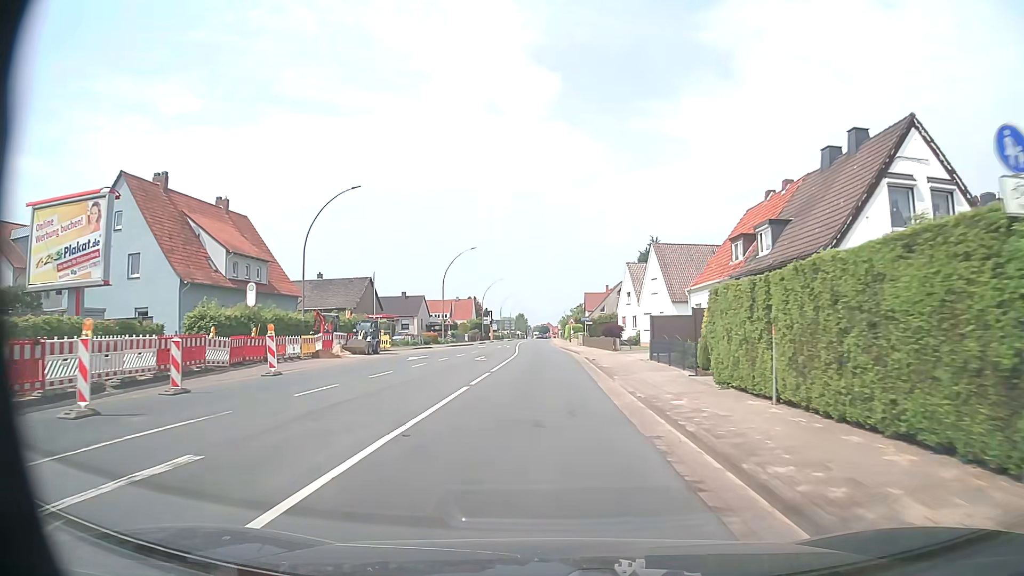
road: primary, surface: asphalt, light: Day
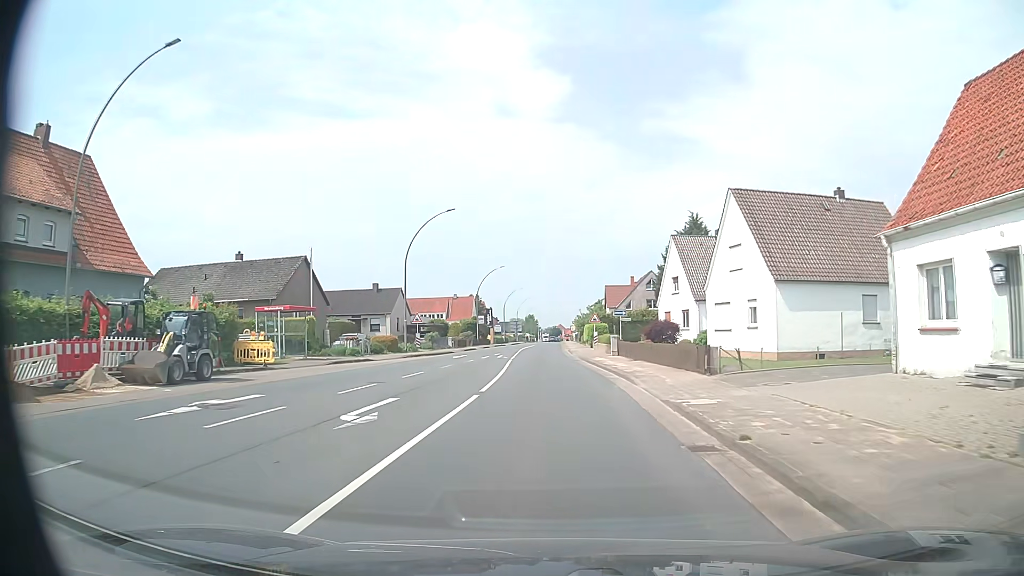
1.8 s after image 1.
(0.0, +22.8) m; -1°
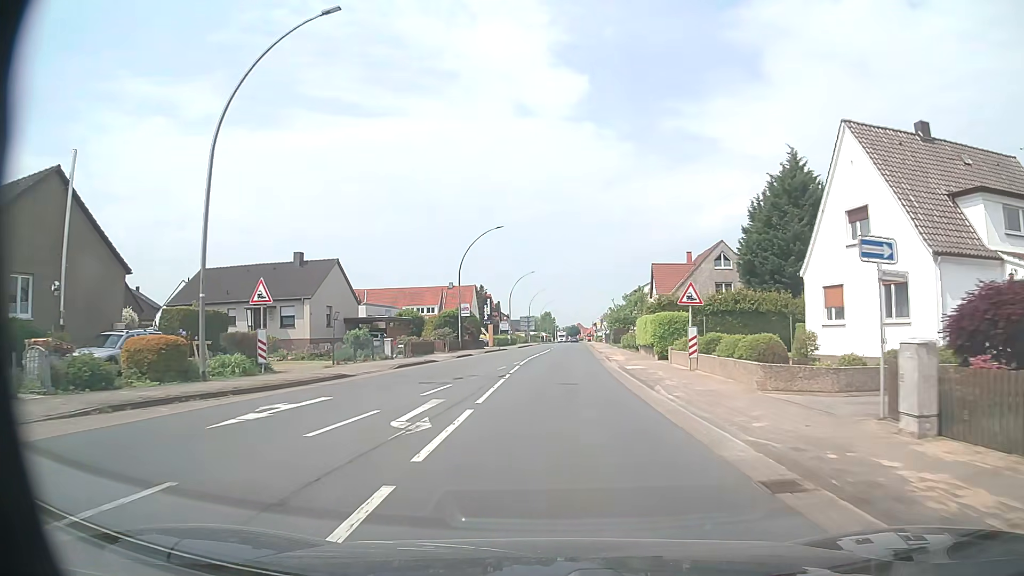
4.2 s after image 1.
(-0.4, +30.4) m; -2°
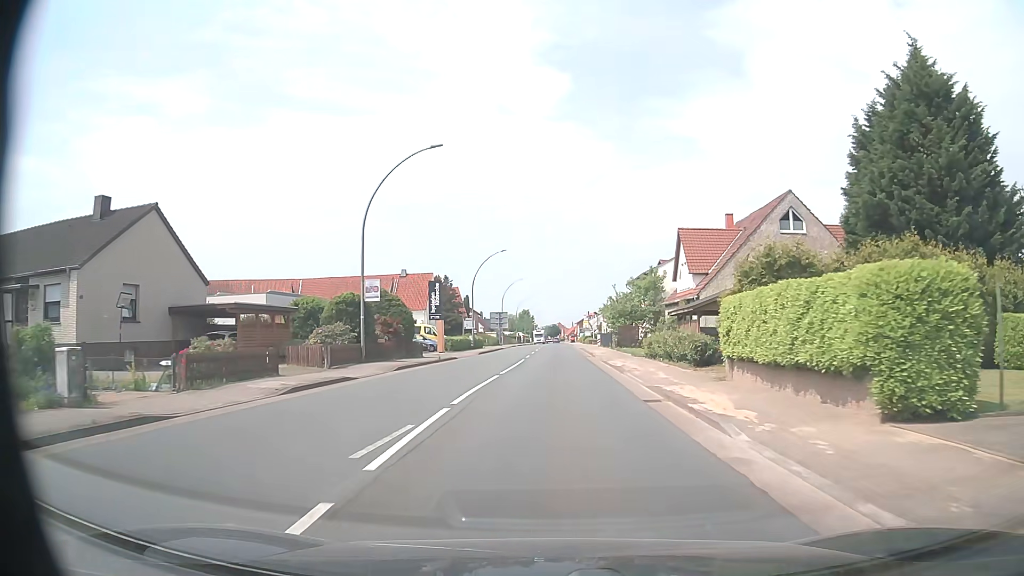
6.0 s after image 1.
(+0.3, +23.4) m; +2°
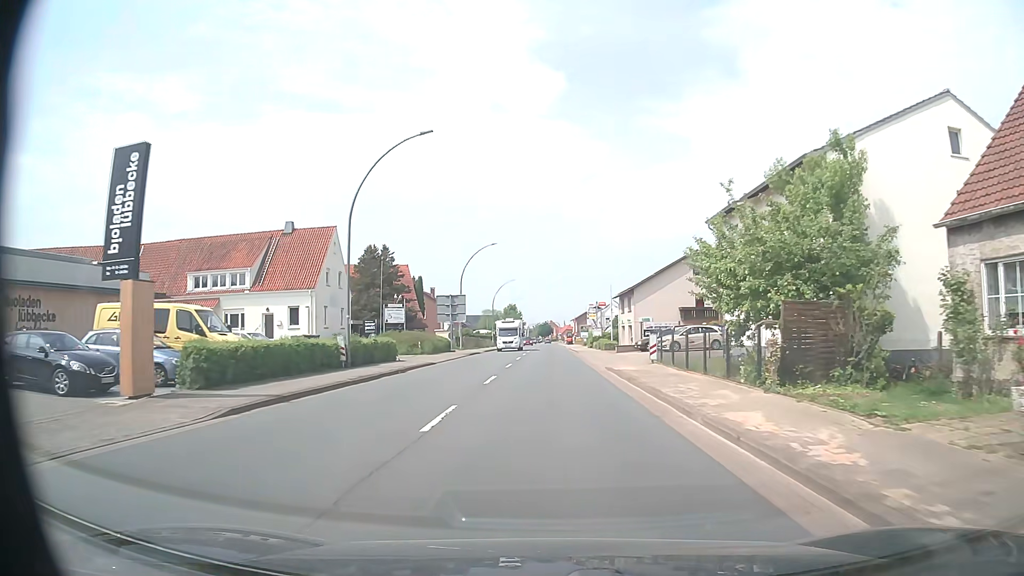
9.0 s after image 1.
(+0.4, +39.9) m; +1°
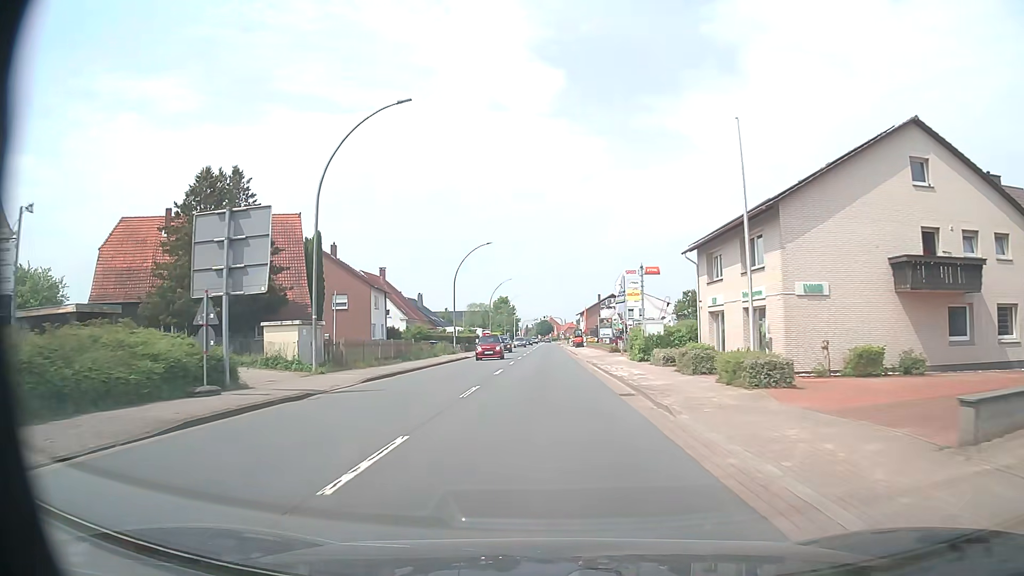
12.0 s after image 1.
(+0.2, +40.3) m; 0°
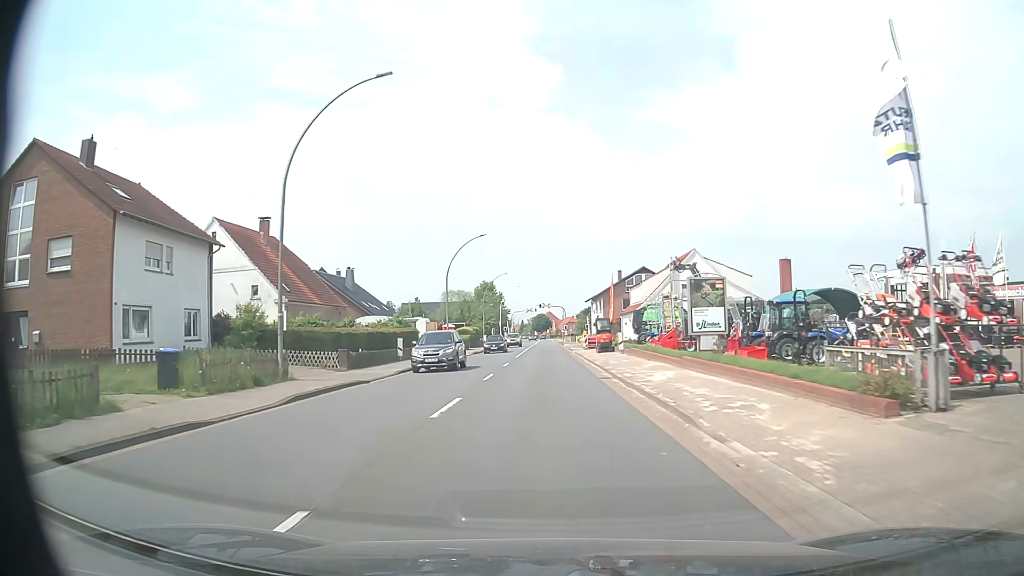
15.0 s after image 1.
(-0.2, +40.5) m; 0°
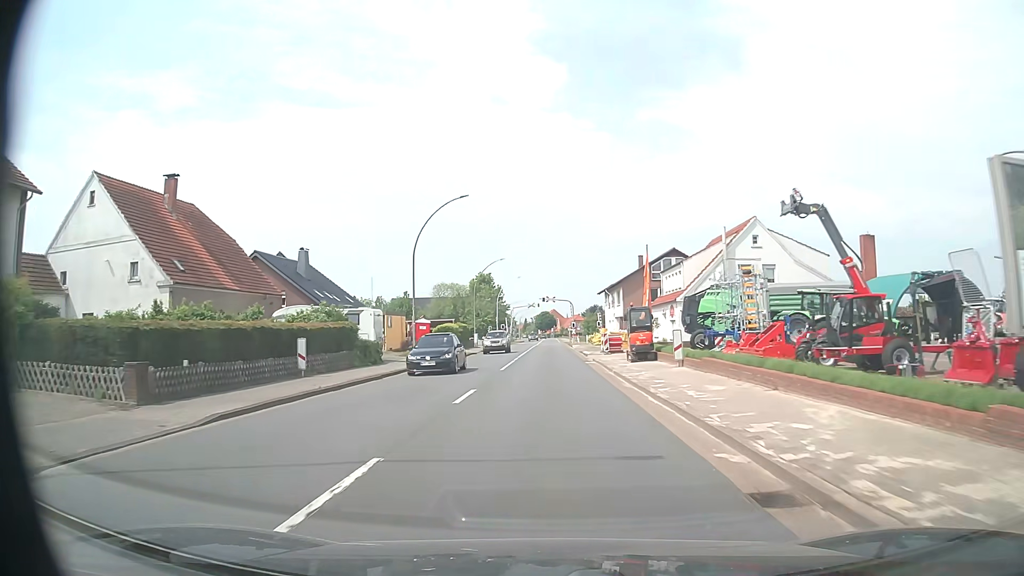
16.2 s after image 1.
(0.0, +16.2) m; 0°
(0, +10) (0, +20) (0, +30) (0, +40) (0, +50) (0, +60) (0, +70) (0, +80) (0, +90) (0, +100) m
